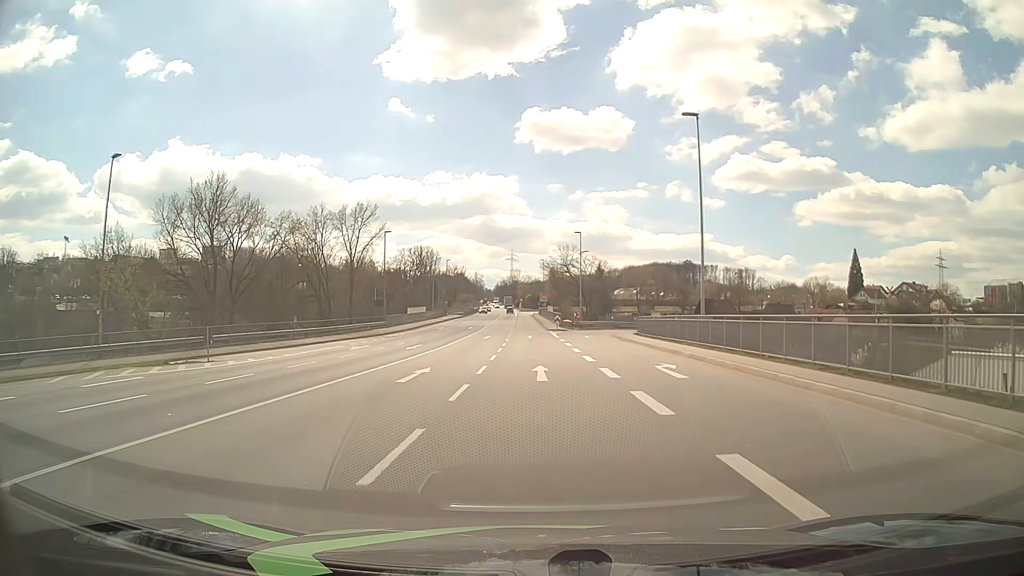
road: primary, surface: asphalt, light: Day
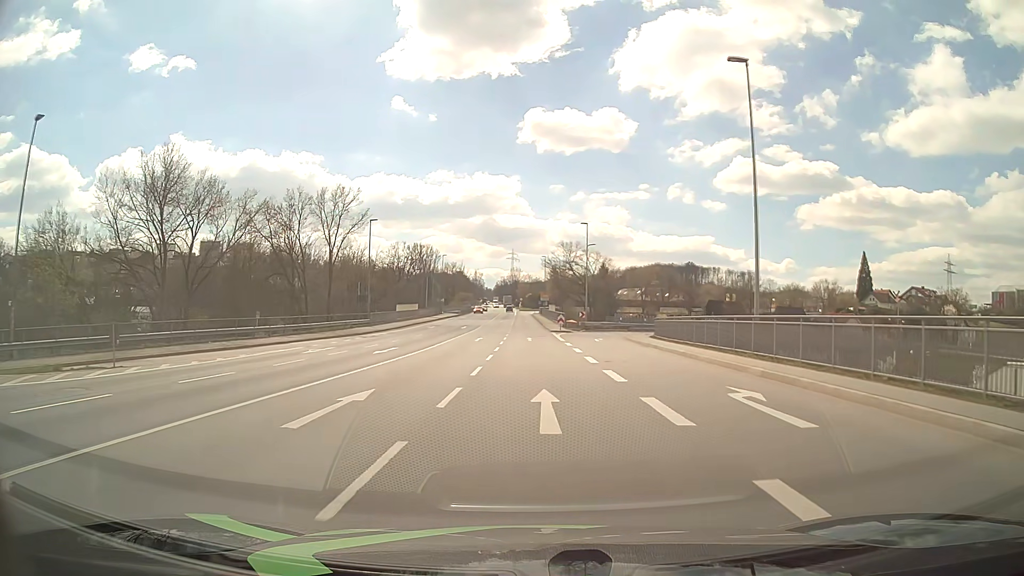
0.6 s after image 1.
(0.0, +7.3) m; 0°
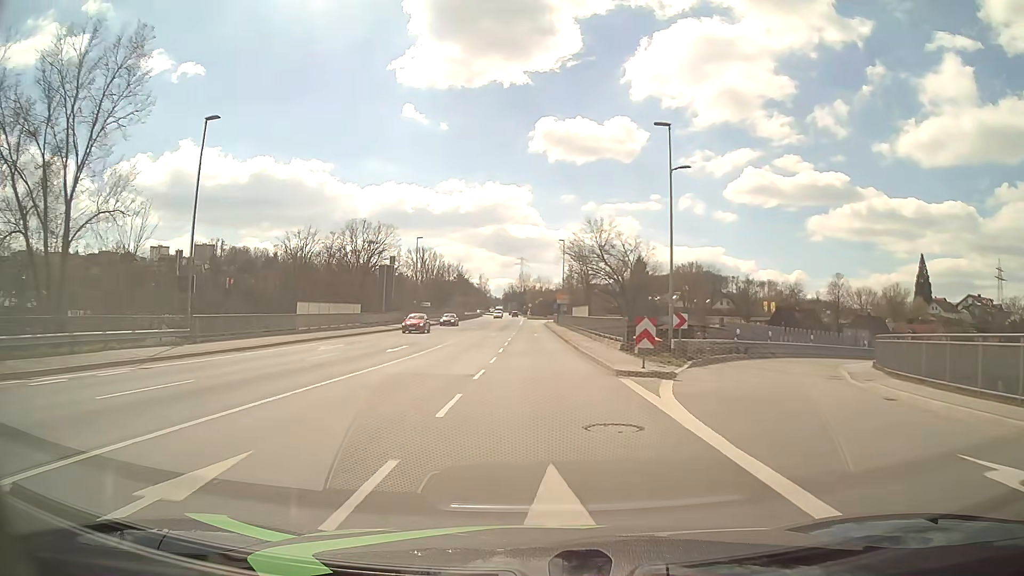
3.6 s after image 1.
(-0.3, +37.0) m; -1°
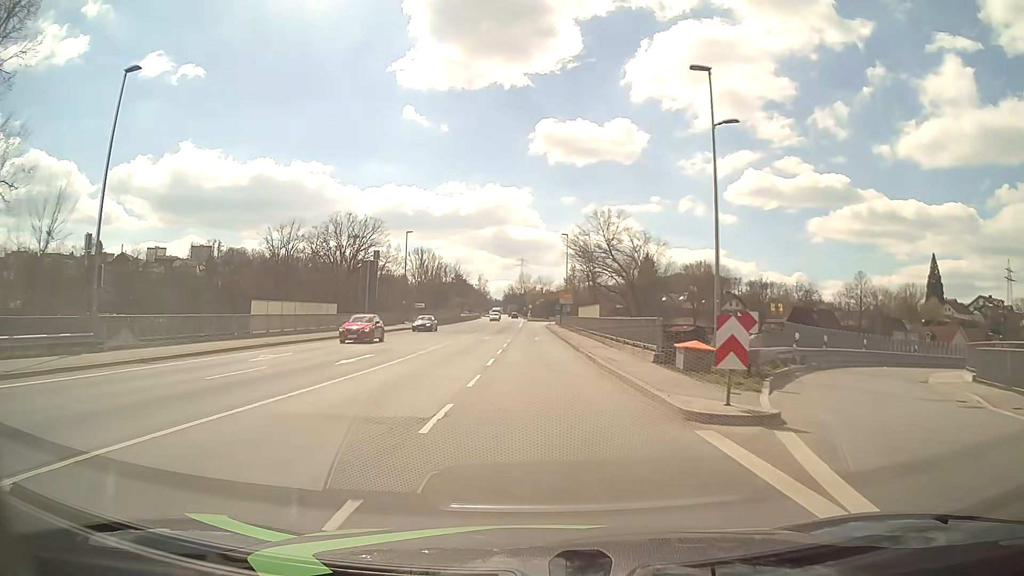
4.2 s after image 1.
(0.0, +7.5) m; 0°
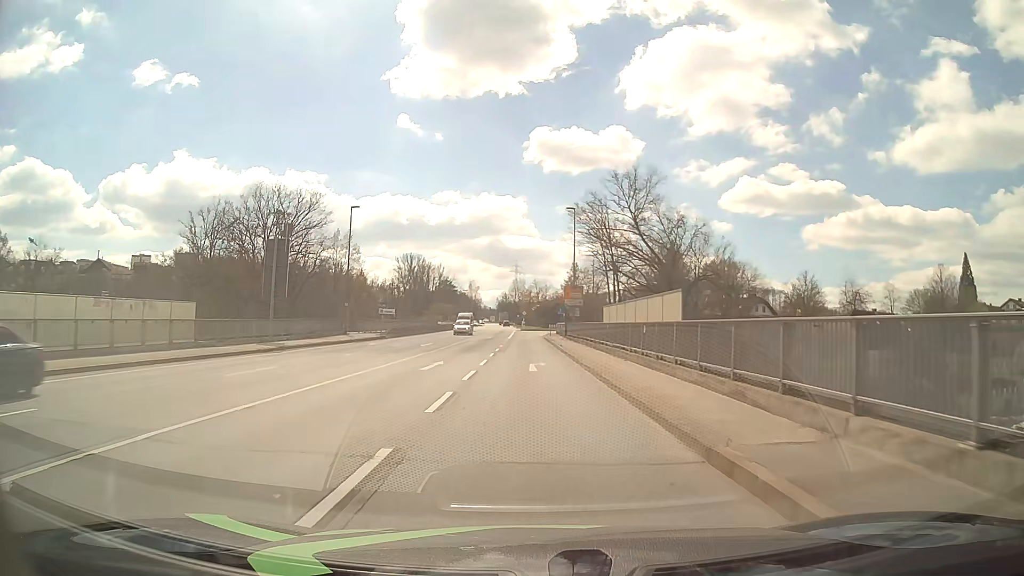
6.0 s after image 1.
(+0.2, +22.4) m; 0°
